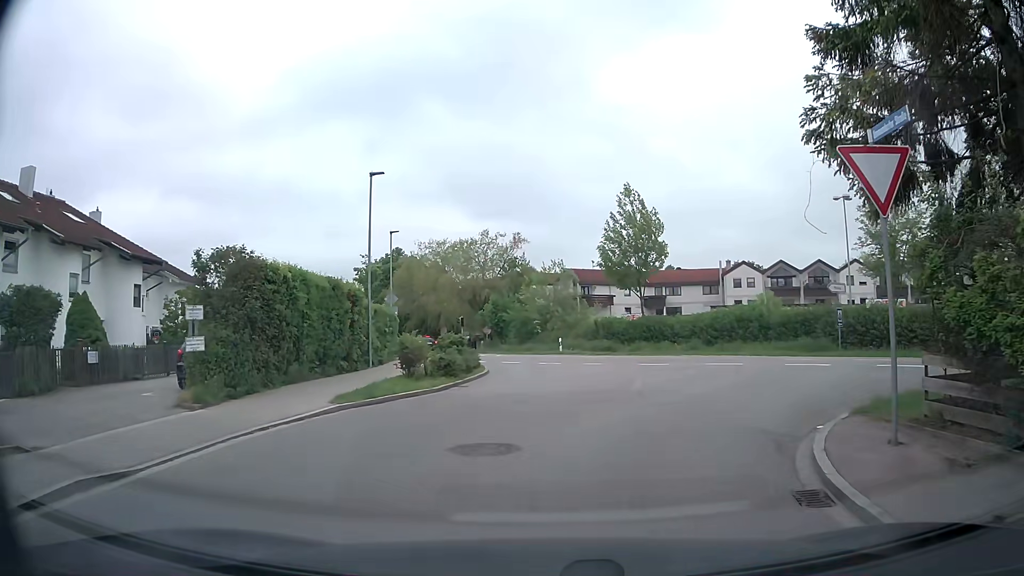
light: Day
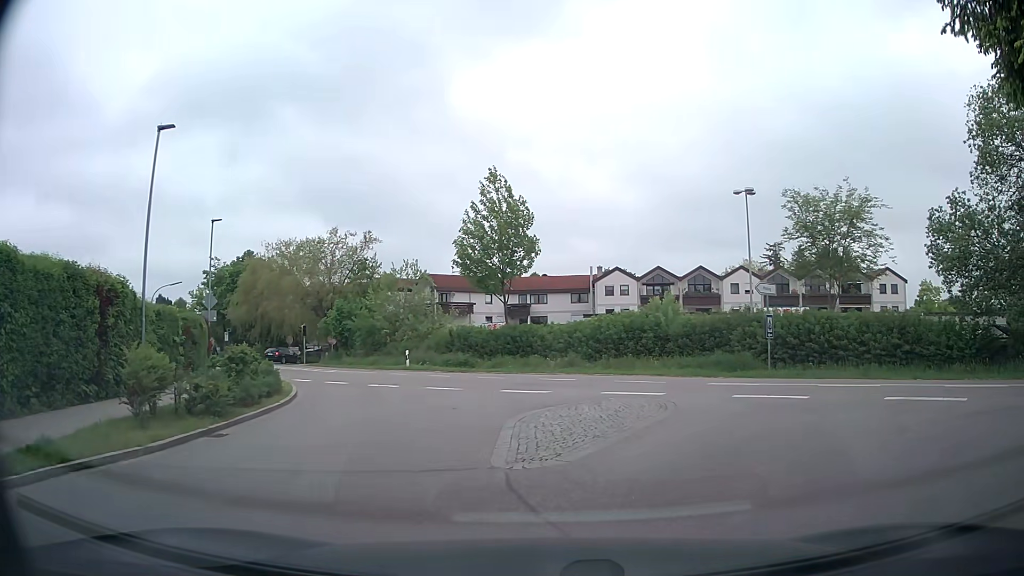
(+0.5, +6.7) m; +11°
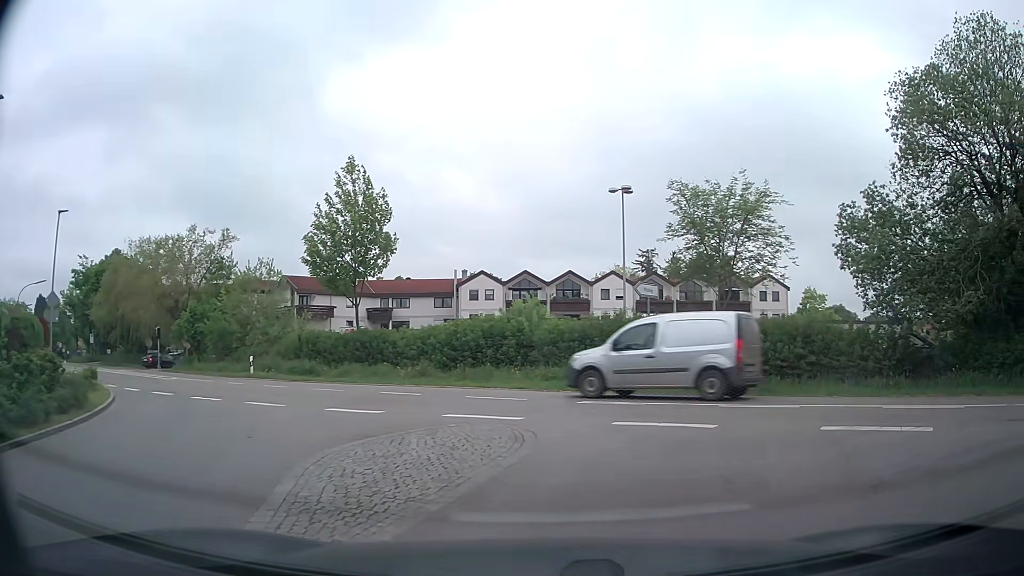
(+0.3, +2.9) m; +12°
